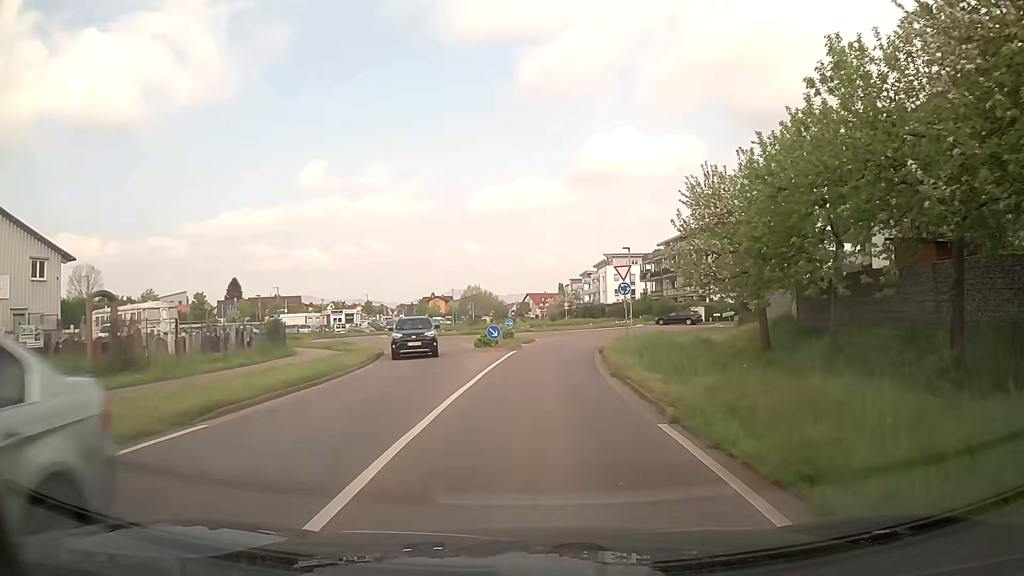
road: secondary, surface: asphalt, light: Day
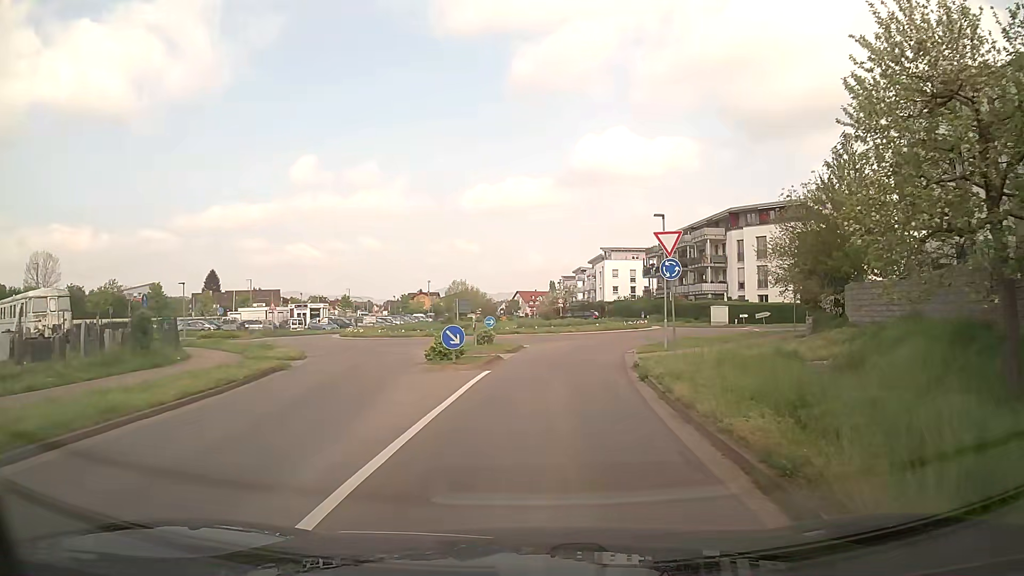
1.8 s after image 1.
(0.0, +11.9) m; +1°
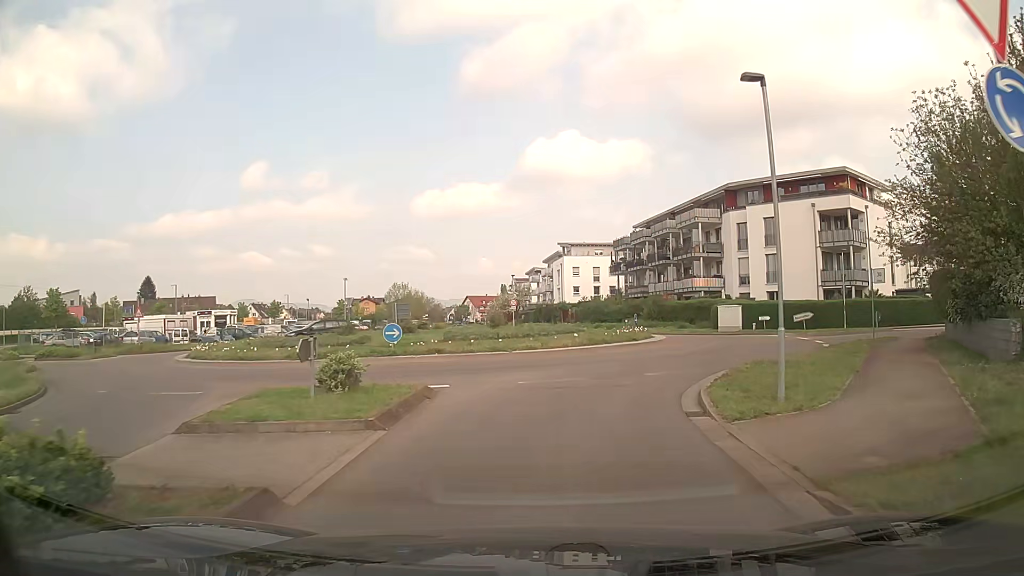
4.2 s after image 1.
(+0.4, +15.6) m; +4°
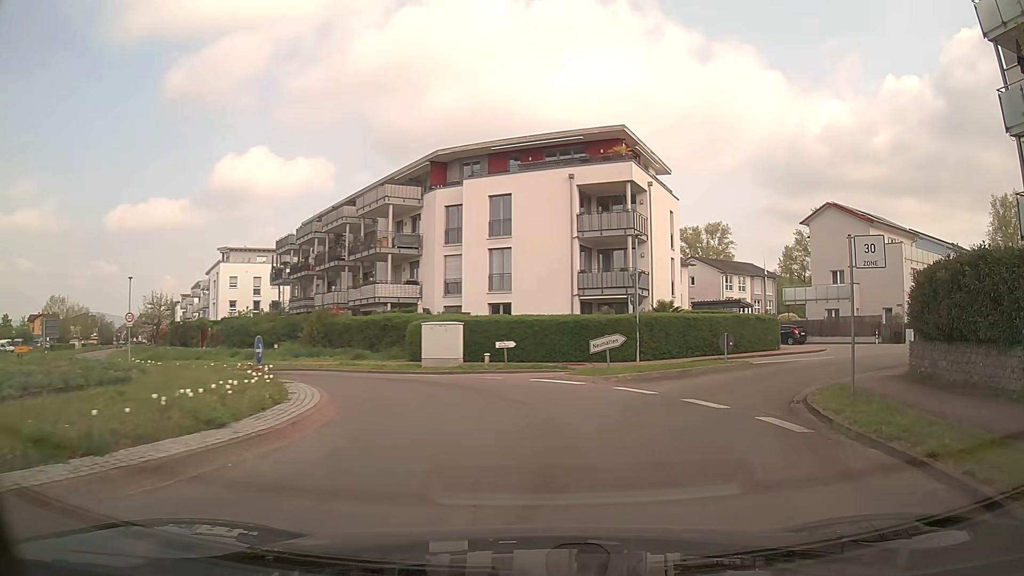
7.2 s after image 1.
(+3.0, +17.7) m; +28°
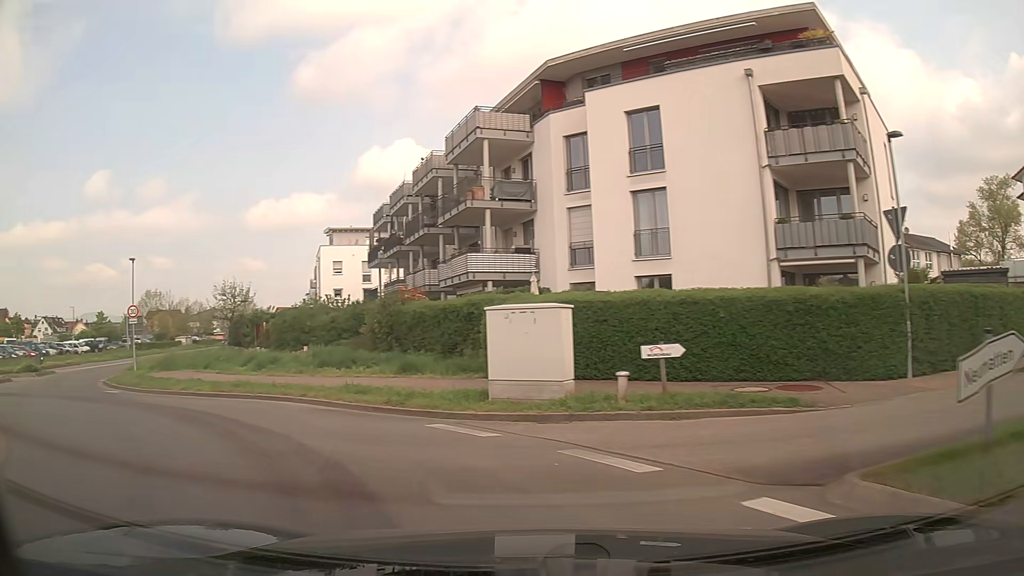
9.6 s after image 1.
(-0.2, +13.3) m; -15°
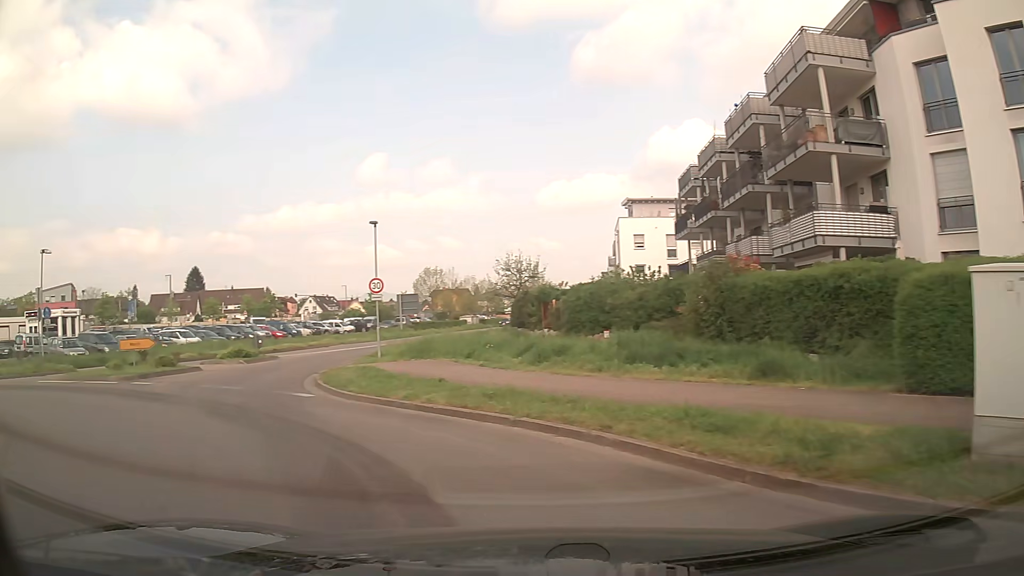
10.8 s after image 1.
(-1.3, +6.3) m; -24°
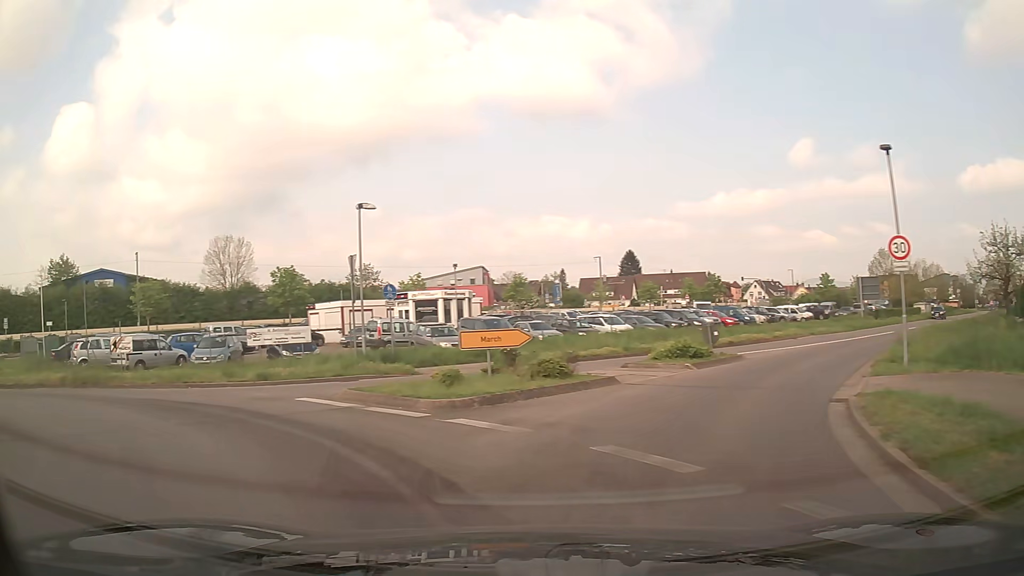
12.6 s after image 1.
(-3.2, +9.2) m; -38°
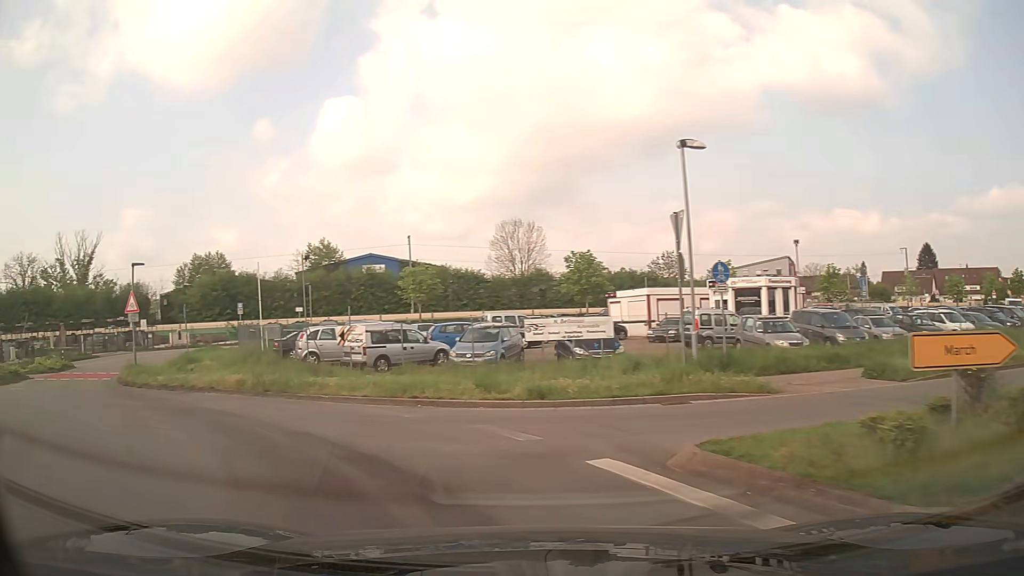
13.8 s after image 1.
(-1.4, +6.4) m; -25°
(-3, +9) (-11, +16) (-18, +23) (-22, +32) (-20, +42) (-13, +49) (-4, +53) (+5, +56) (+15, +59) (+24, +62) m
